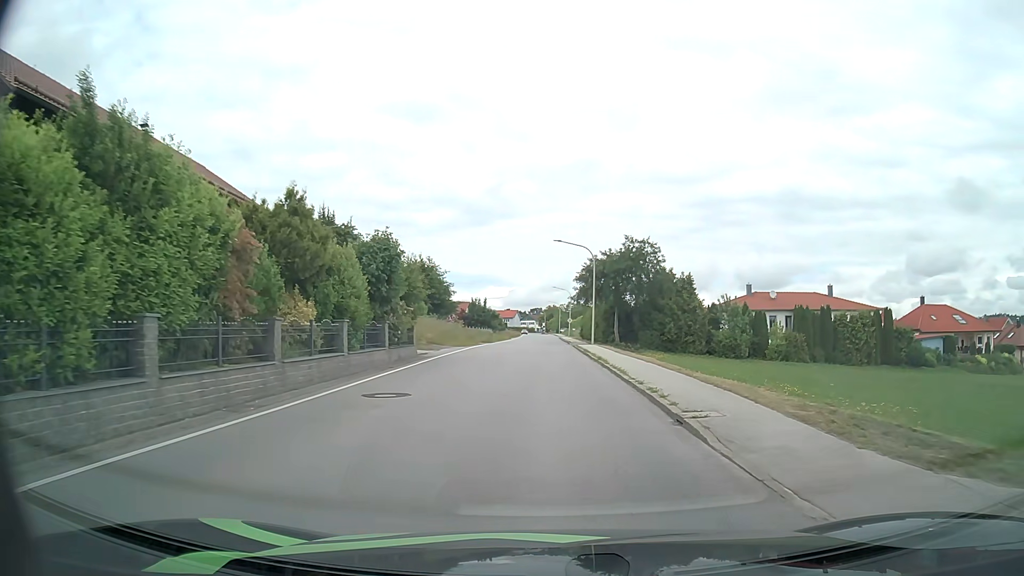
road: secondary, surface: asphalt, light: Day
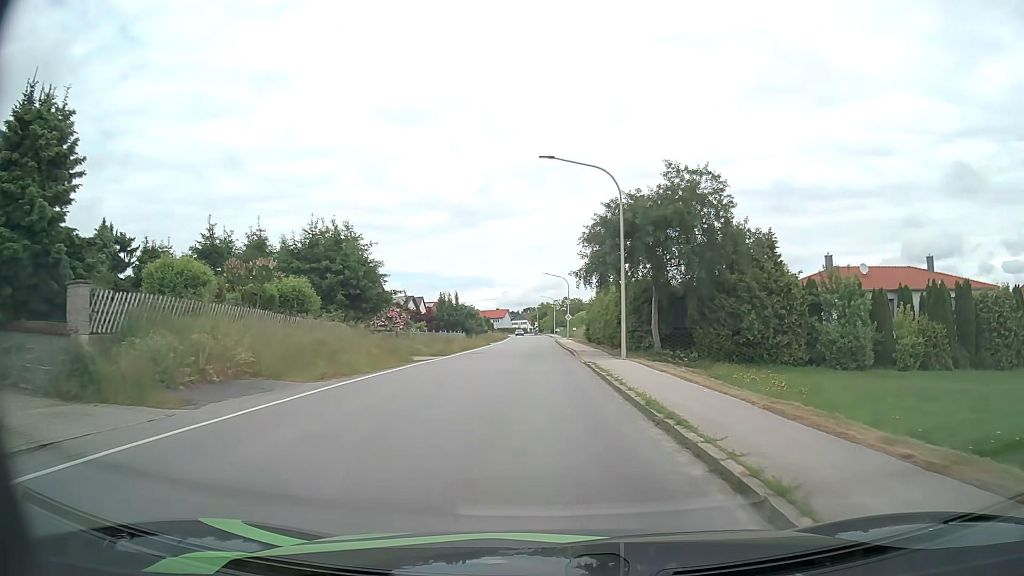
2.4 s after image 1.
(+0.3, +24.5) m; +1°
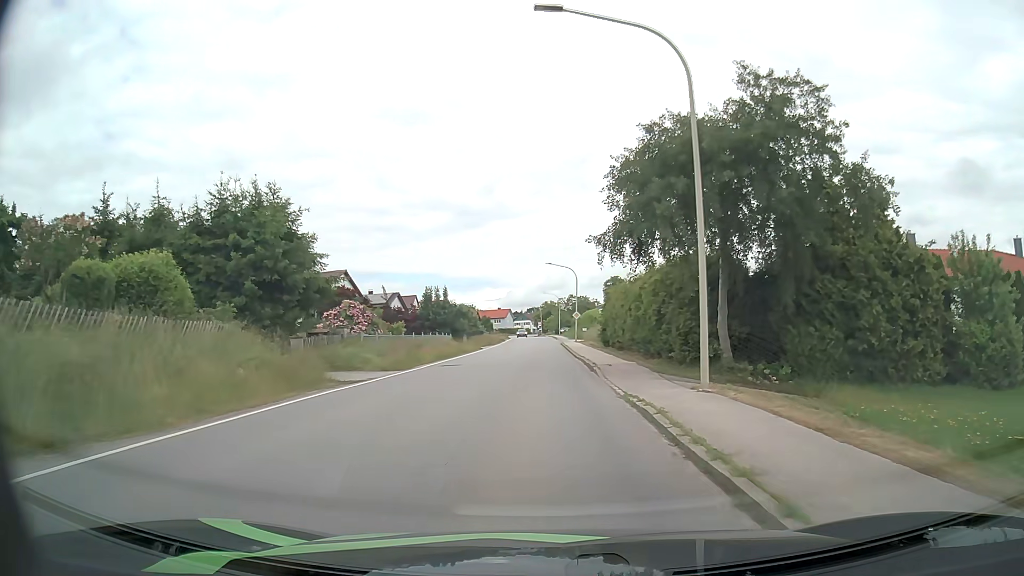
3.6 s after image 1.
(-0.1, +12.4) m; -1°
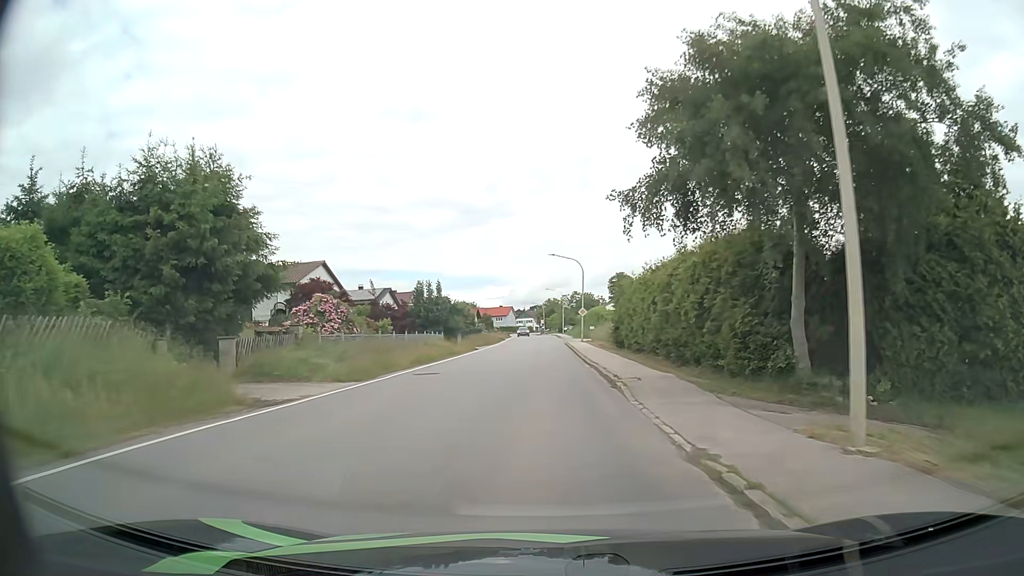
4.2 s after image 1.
(0.0, +6.3) m; 0°
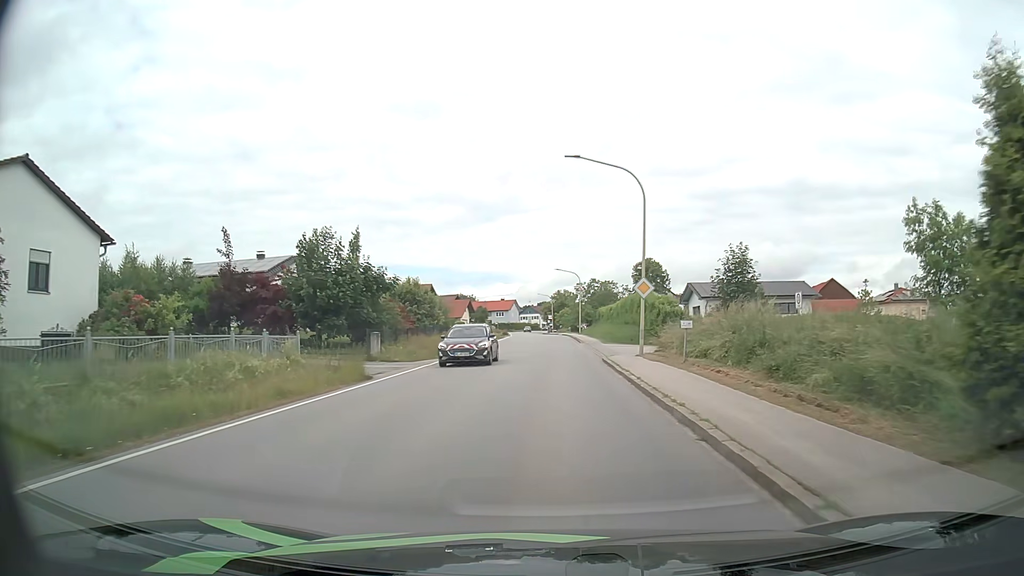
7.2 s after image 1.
(-0.4, +32.9) m; -1°
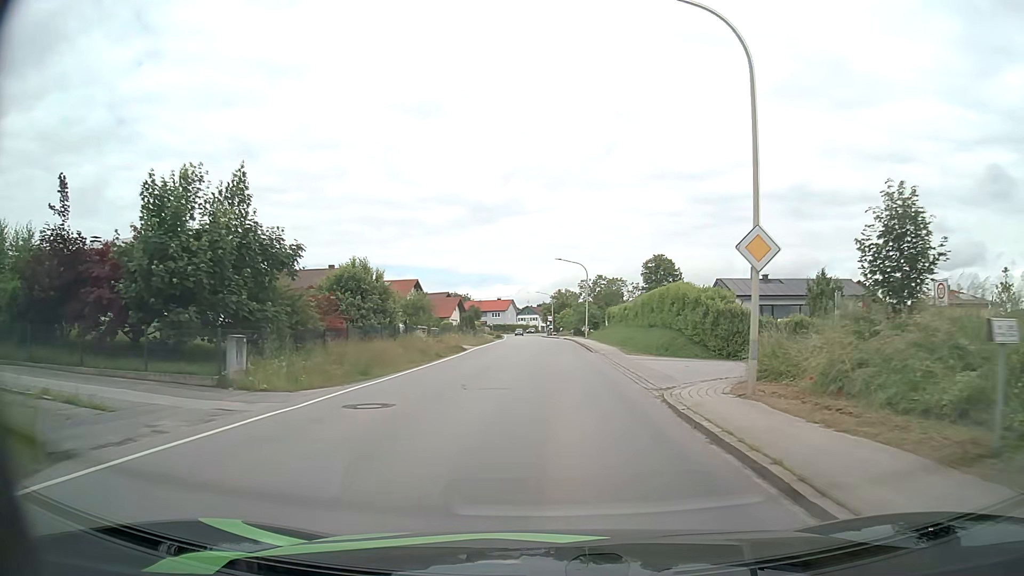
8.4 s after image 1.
(0.0, +13.9) m; 0°
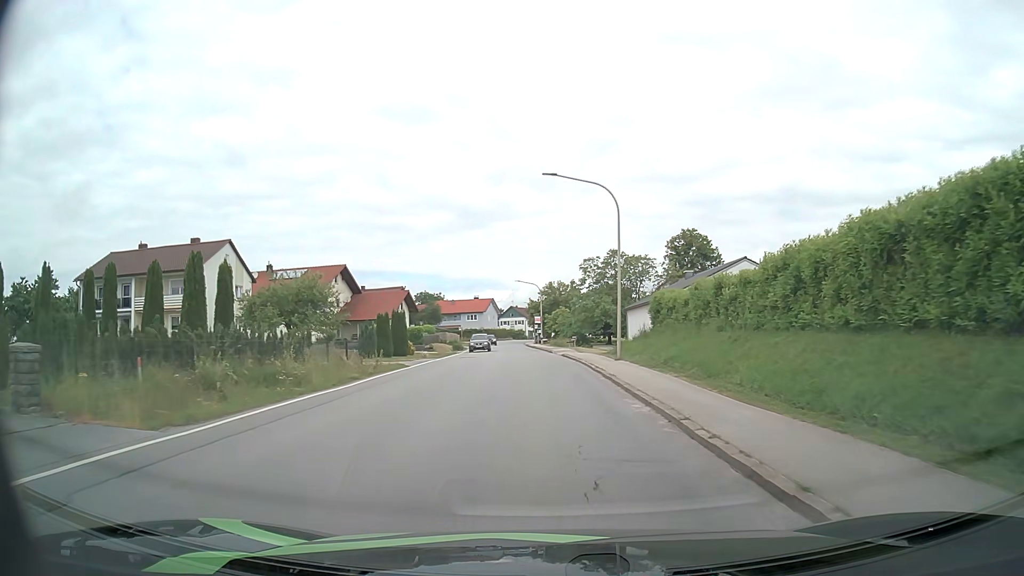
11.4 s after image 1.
(+0.3, +36.1) m; +1°
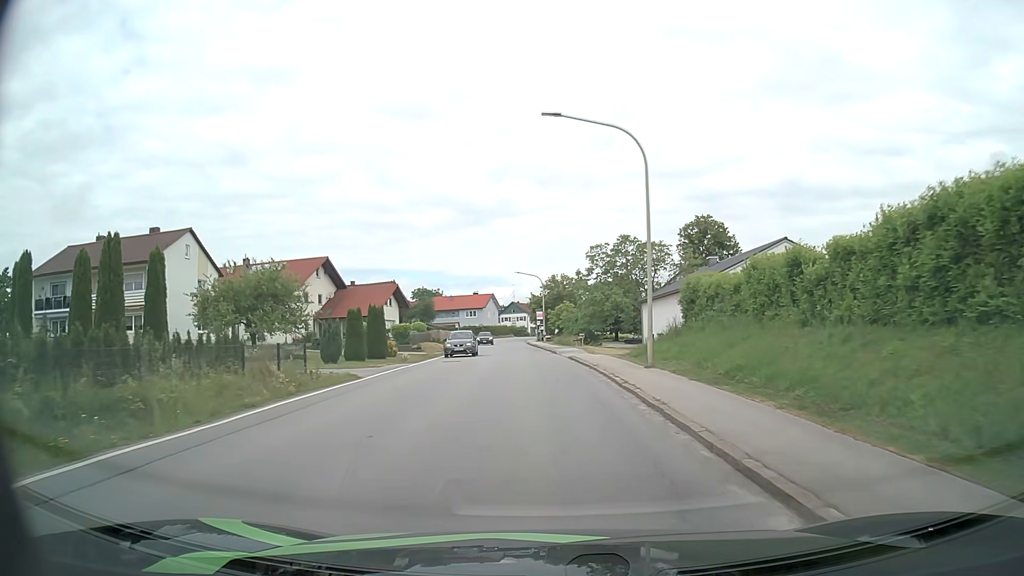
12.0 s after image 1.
(0.0, +7.4) m; 0°
